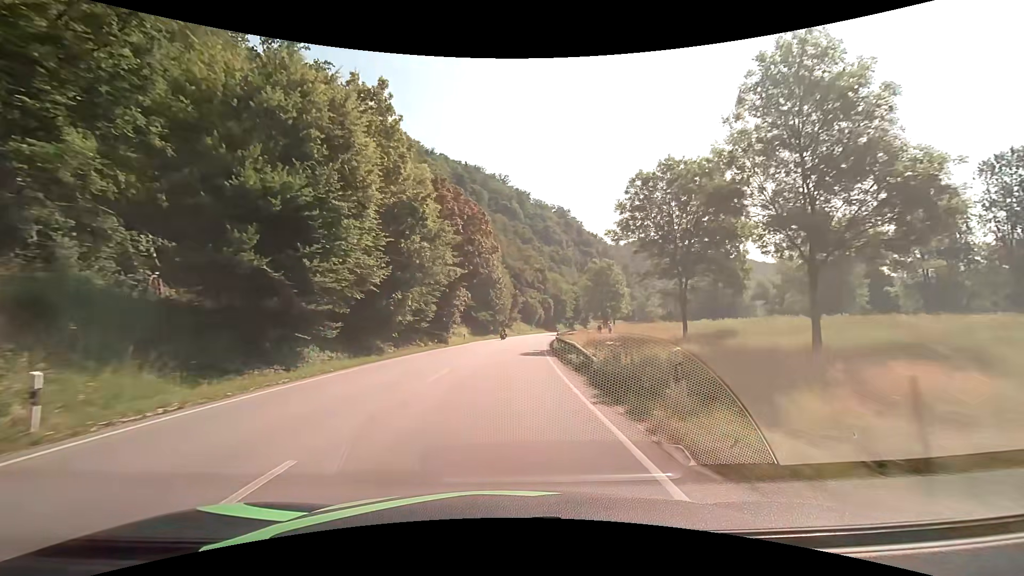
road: primary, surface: asphalt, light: Day
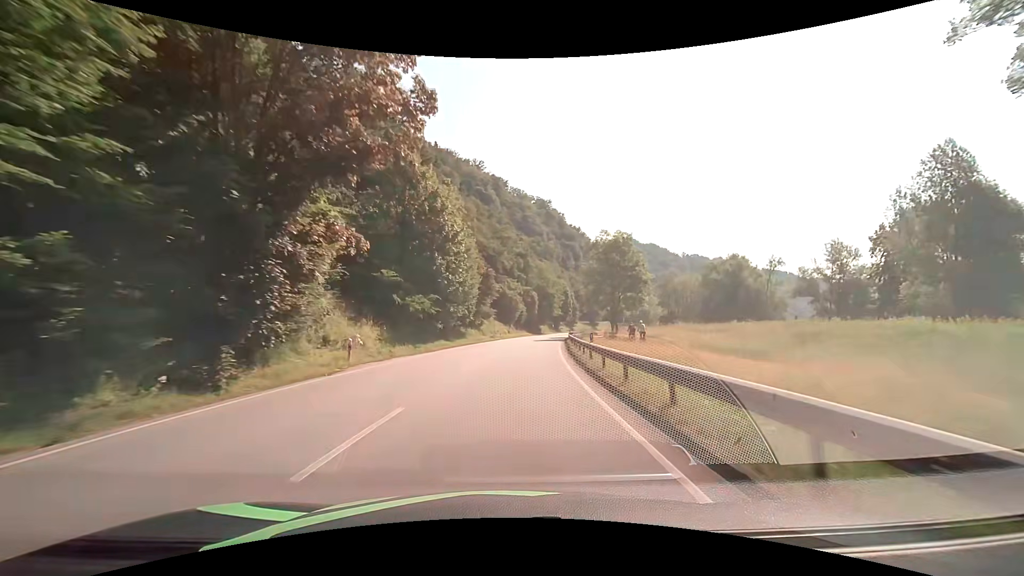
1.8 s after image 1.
(+0.8, +32.2) m; +3°
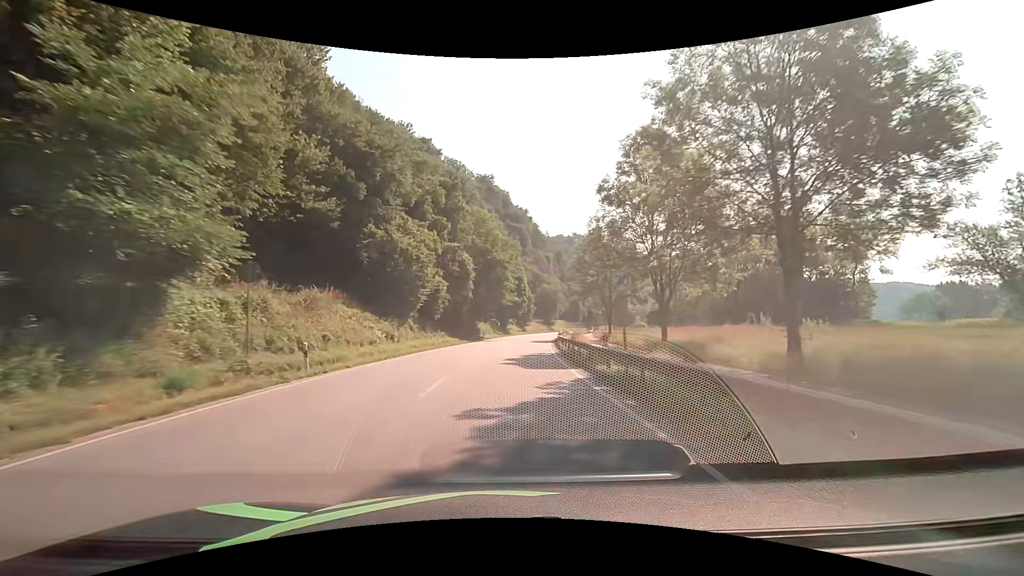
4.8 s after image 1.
(+3.5, +53.6) m; +7°
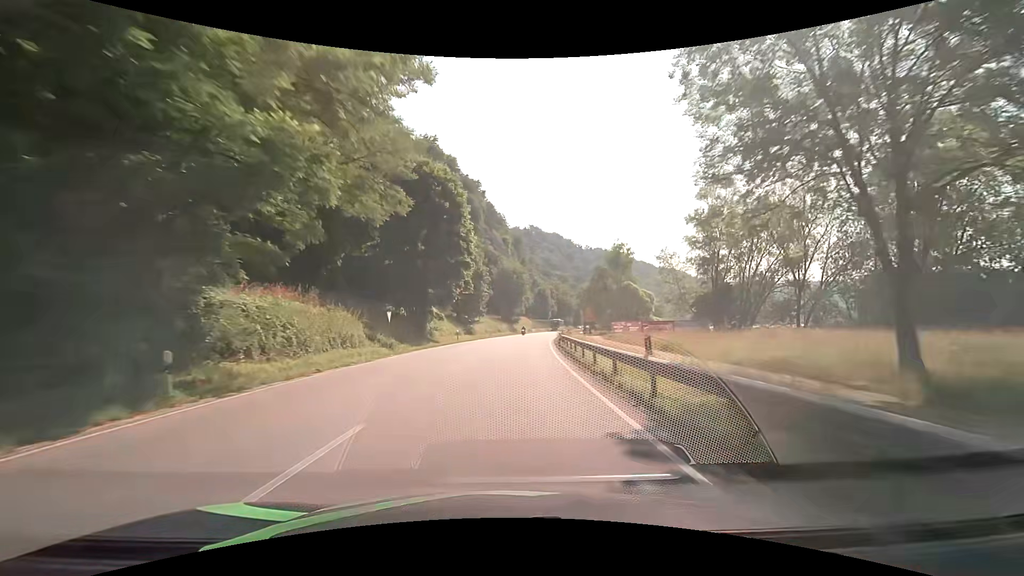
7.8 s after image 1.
(+2.6, +53.8) m; +5°
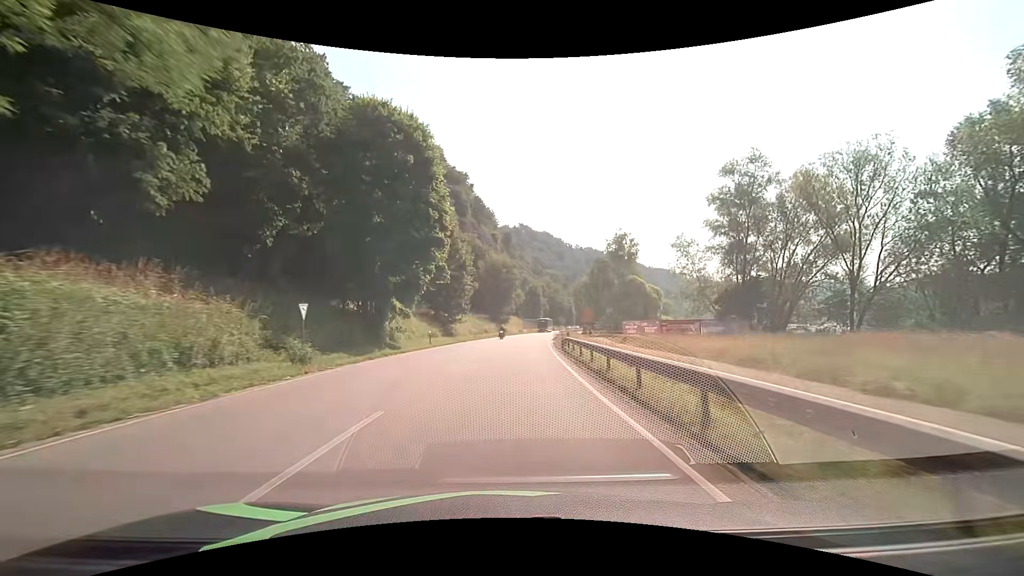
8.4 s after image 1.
(+0.1, +10.8) m; +1°
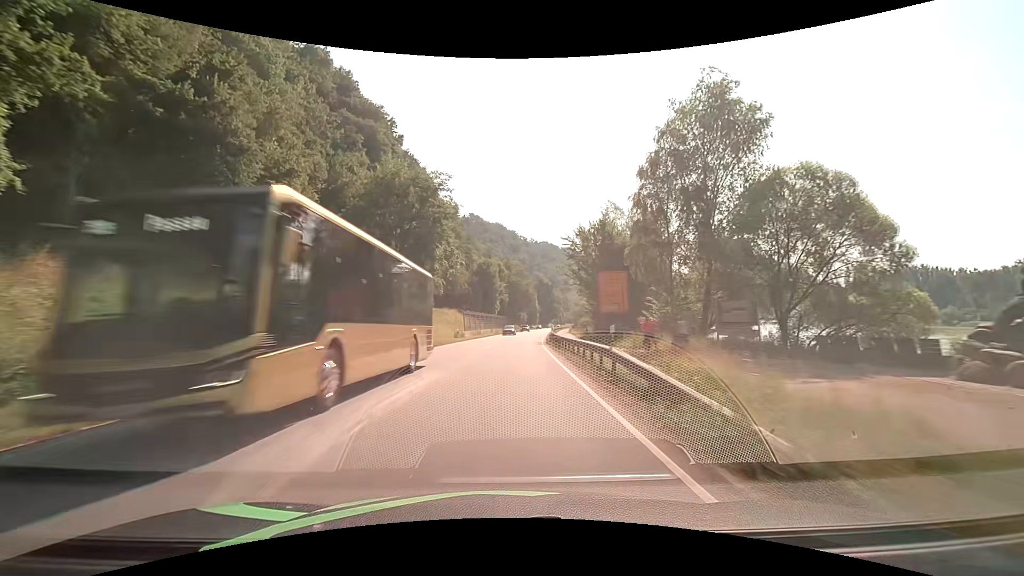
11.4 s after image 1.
(+2.9, +53.9) m; +6°
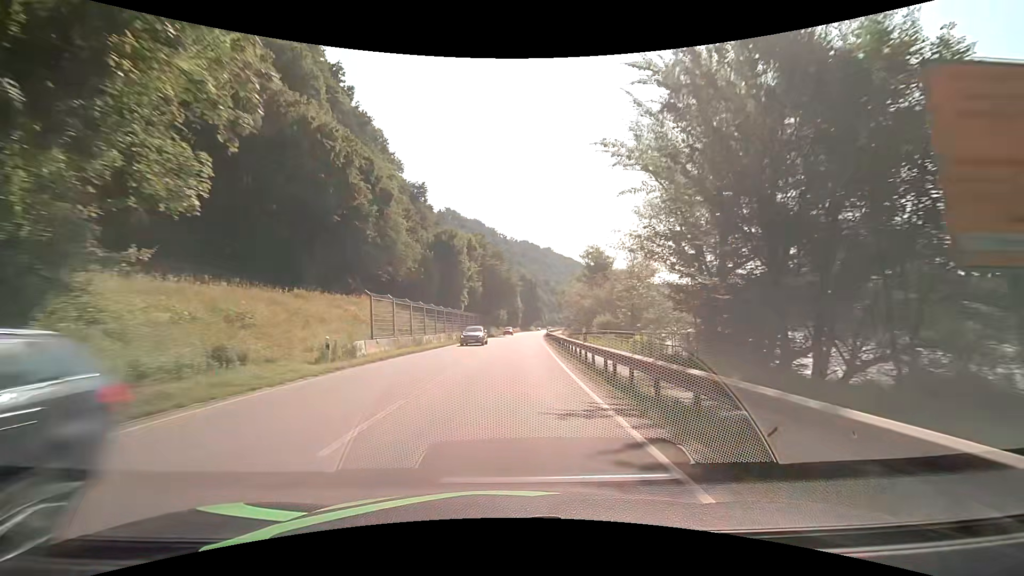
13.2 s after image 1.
(+0.7, +32.4) m; +3°
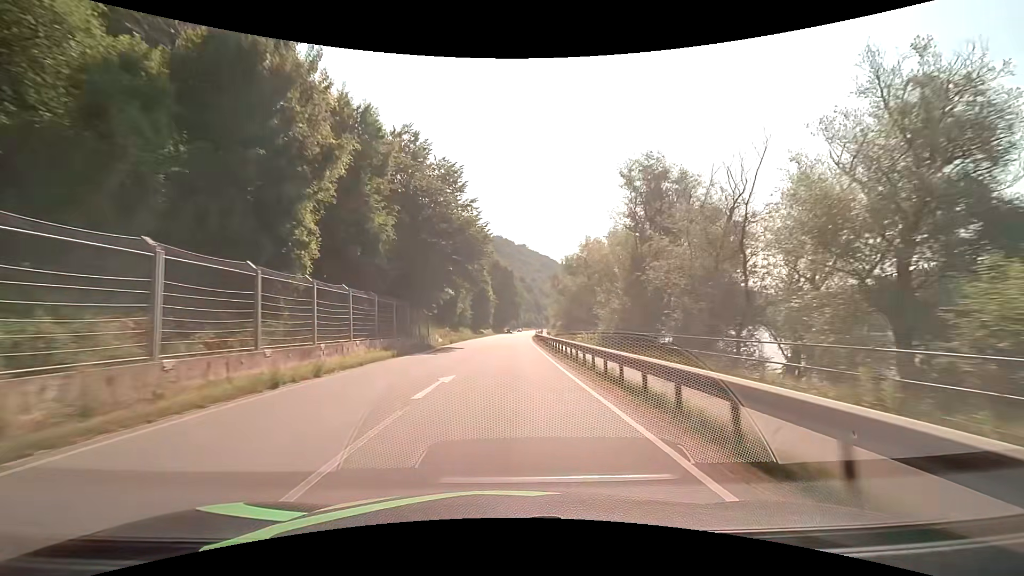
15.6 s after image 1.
(+1.1, +43.1) m; +3°
(0, +10) (0, +20) (0, +30) (0, +40) (0, +50) (+1, +60) (+1, +70) (+2, +80) (+2, +90) (+3, +100) m
